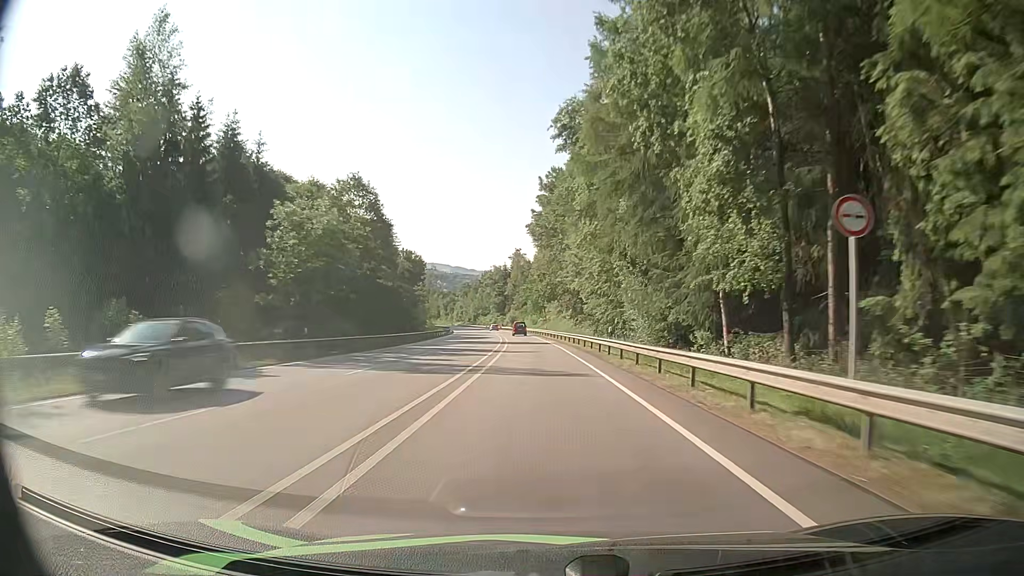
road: primary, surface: asphalt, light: Day
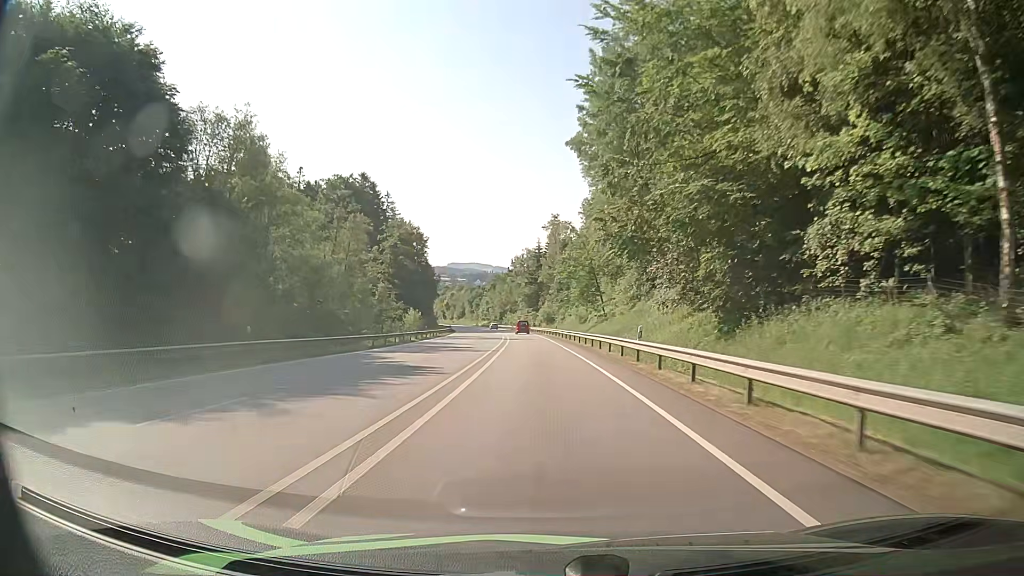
(-2.2, +59.8) m; -4°
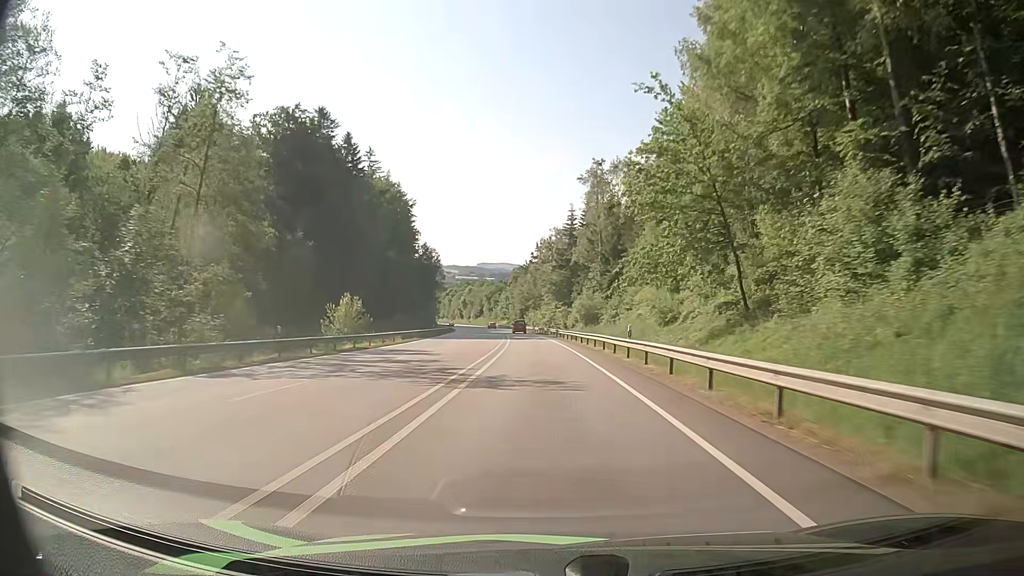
(-1.1, +45.6) m; -2°
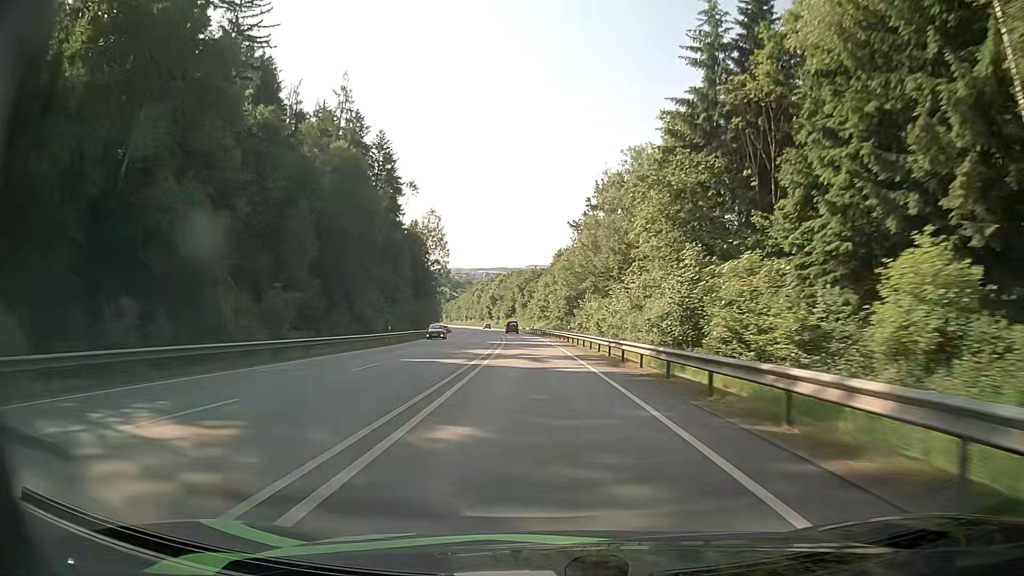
(-3.0, +76.6) m; -4°
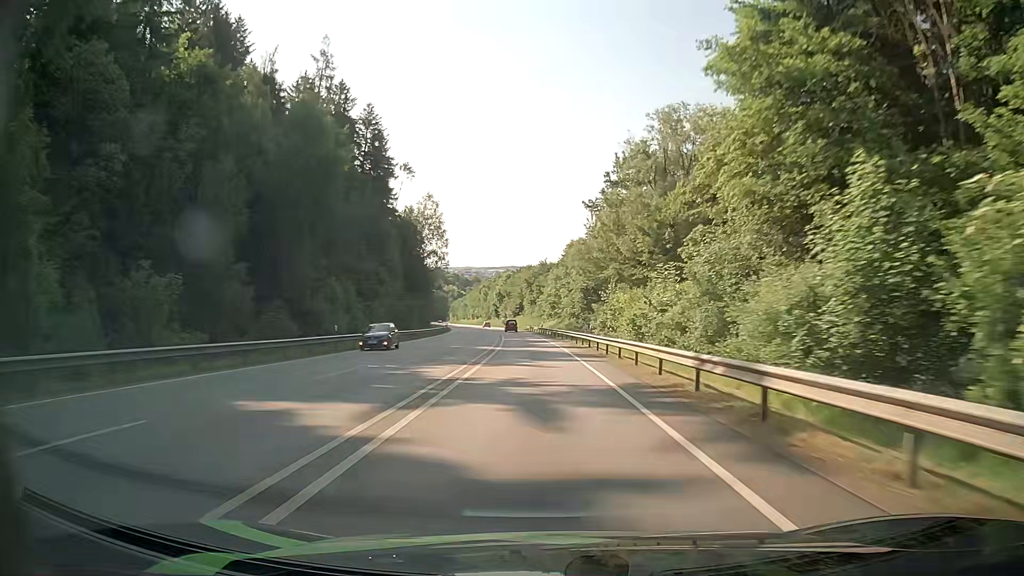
(-0.1, +15.4) m; -1°
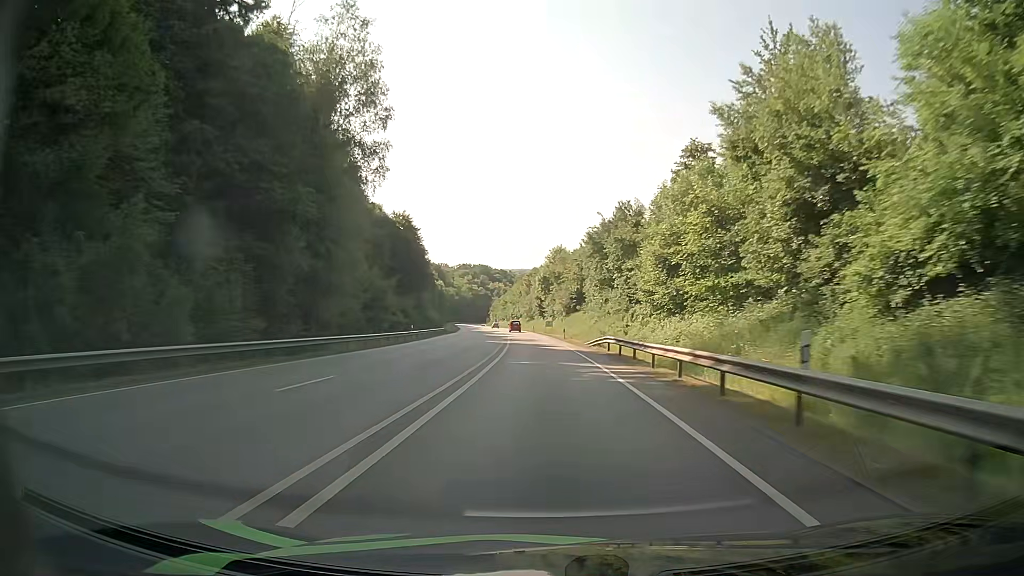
(-3.1, +76.5) m; -4°
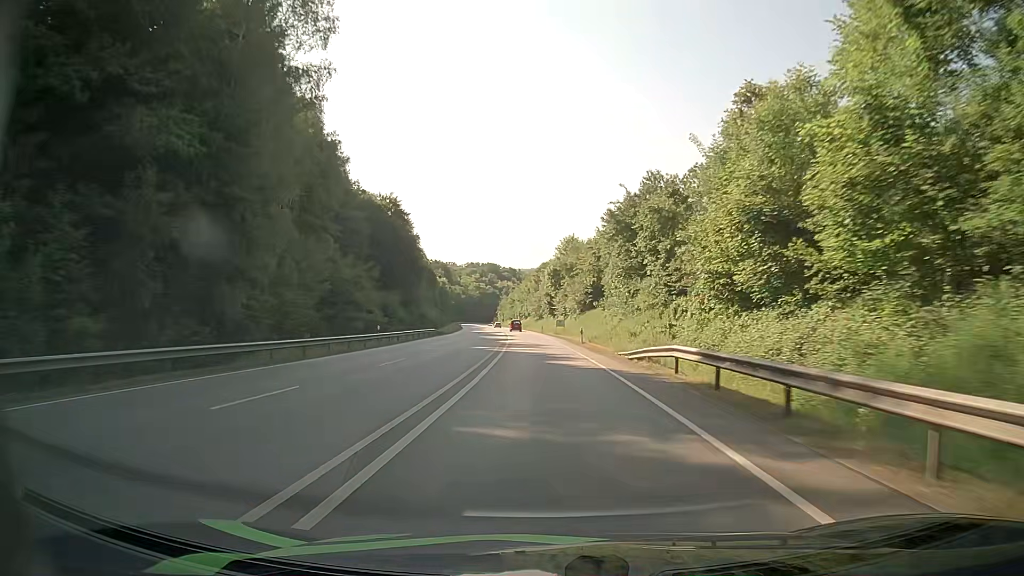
(-0.2, +15.3) m; -1°
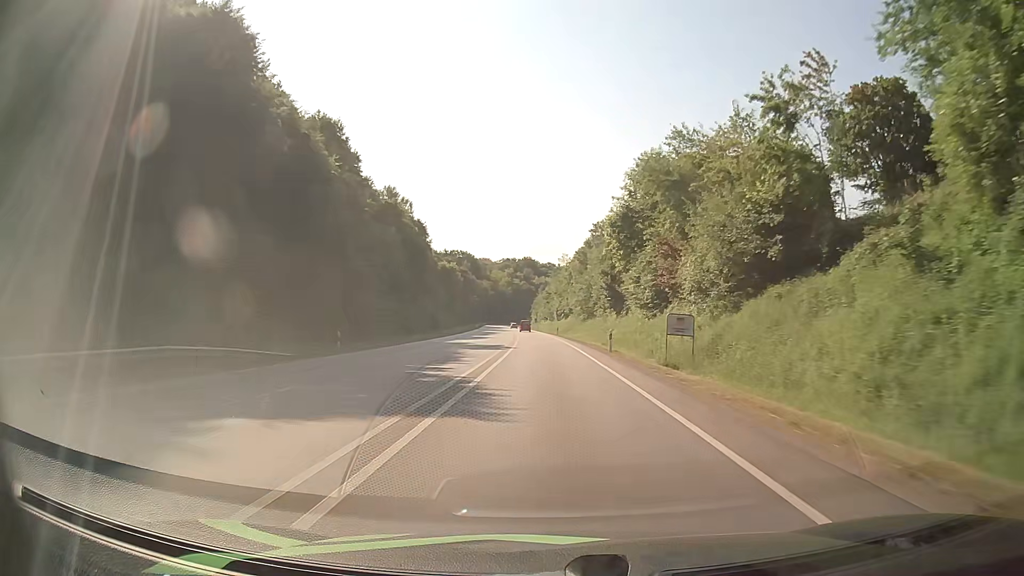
(-2.0, +60.8) m; -4°
(0, +10) (0, +20) (0, +30) (-1, +40) (-1, +50) (-1, +60) (-2, +70) (-2, +80) (-2, +90) (-3, +100) m
